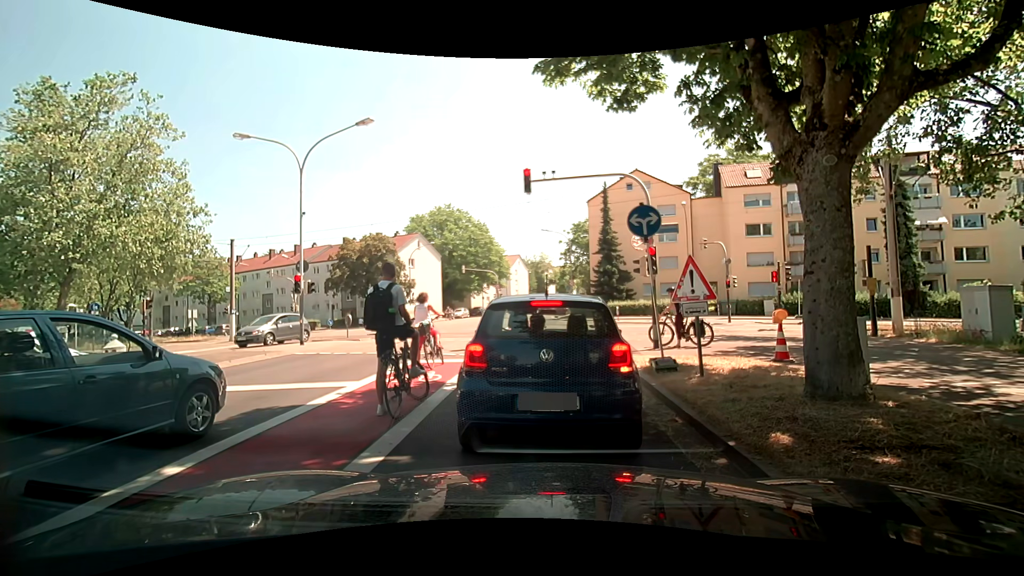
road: tertiary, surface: asphalt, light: Day
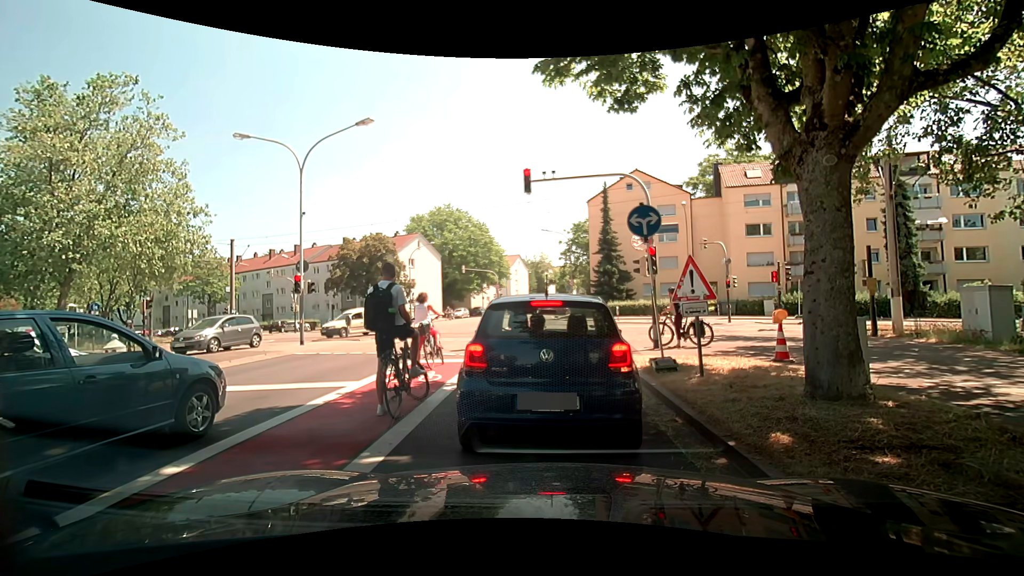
(0.0, 0.0) m; 0°
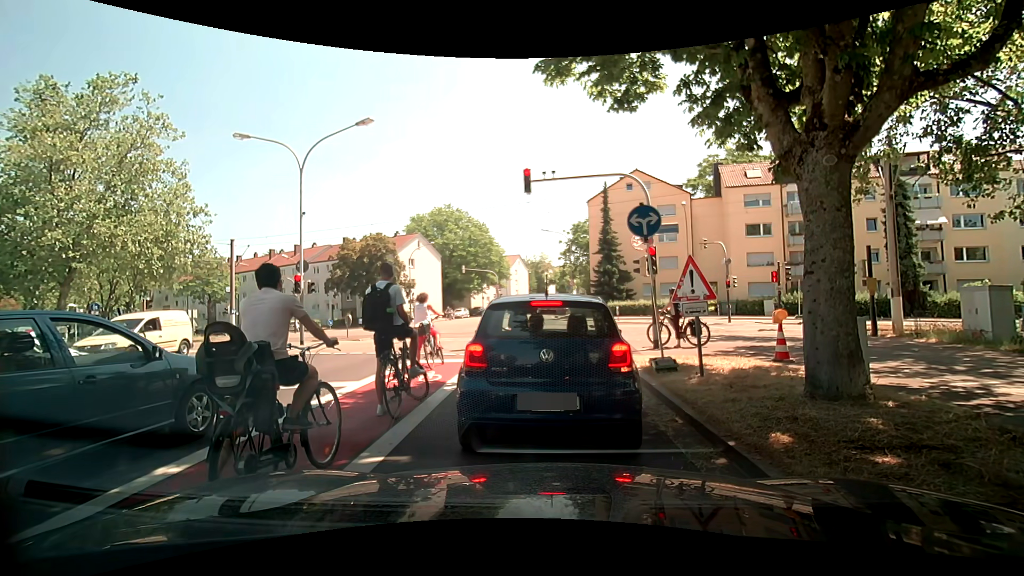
(0.0, 0.0) m; 0°
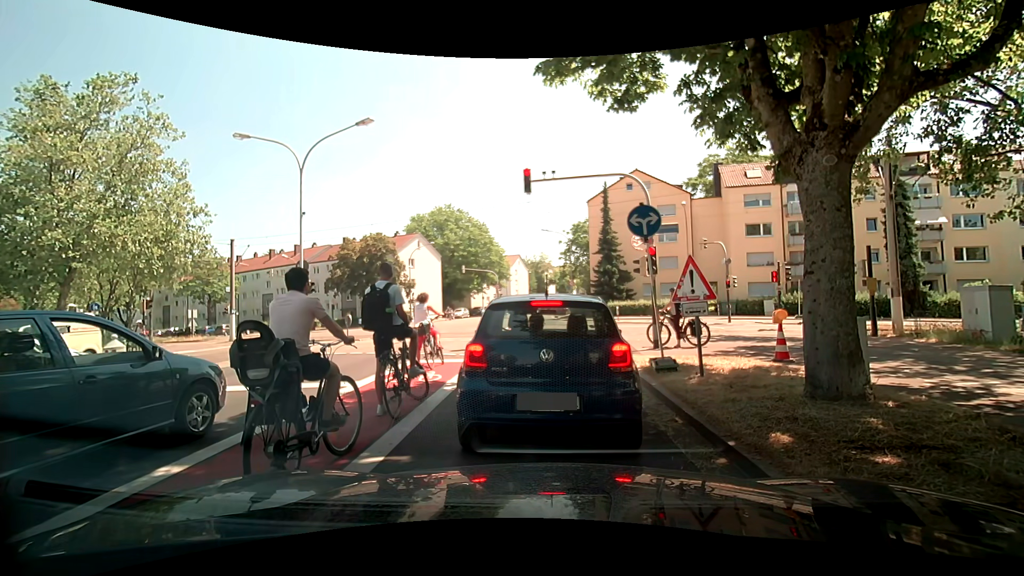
(0.0, 0.0) m; 0°
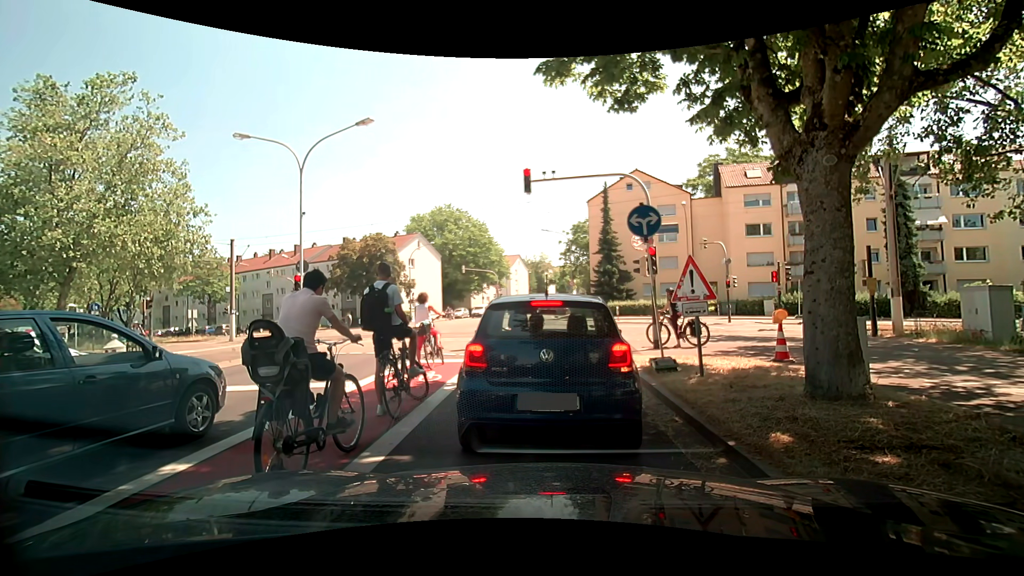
(0.0, 0.0) m; 0°
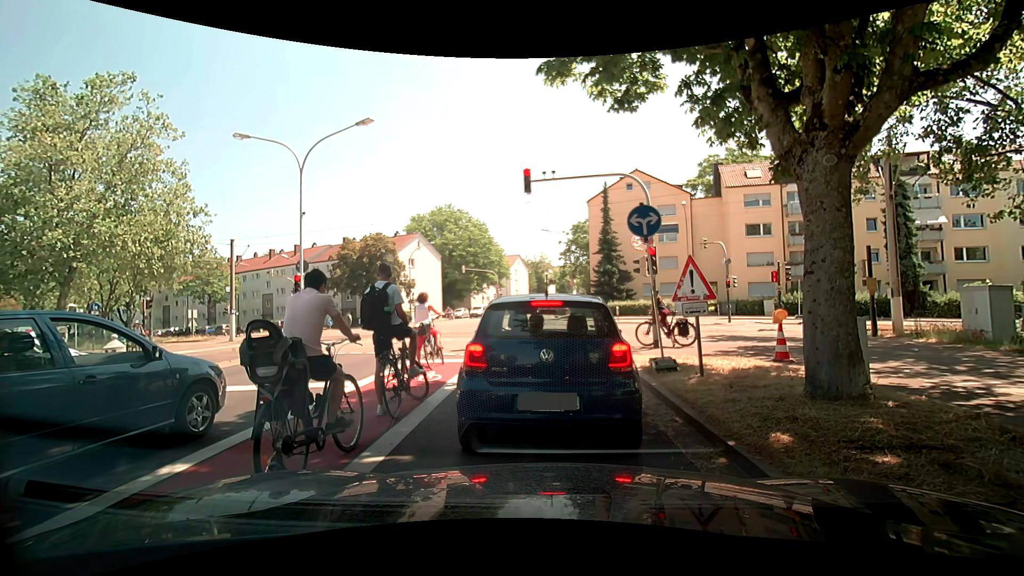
(0.0, 0.0) m; 0°
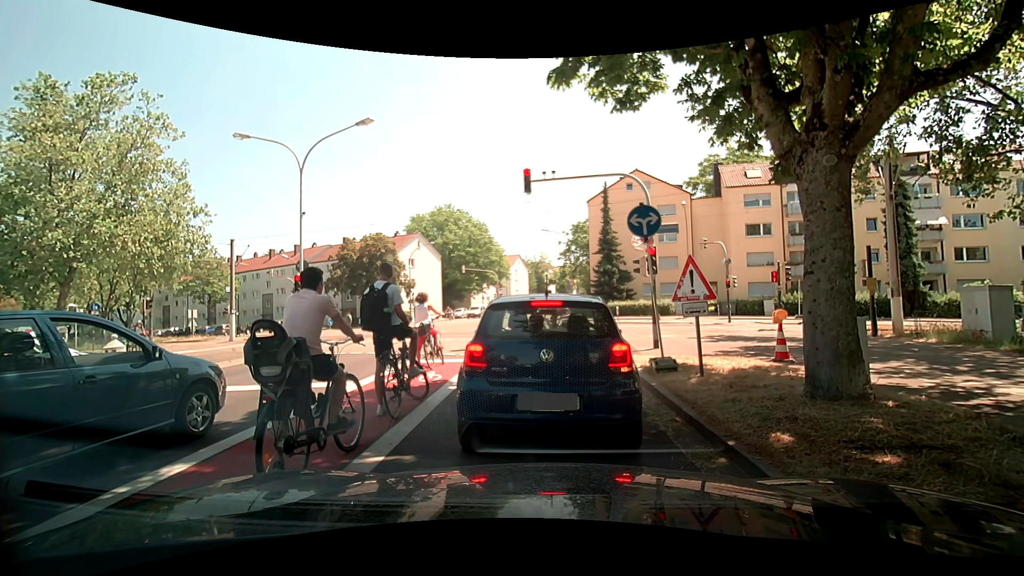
(0.0, 0.0) m; 0°
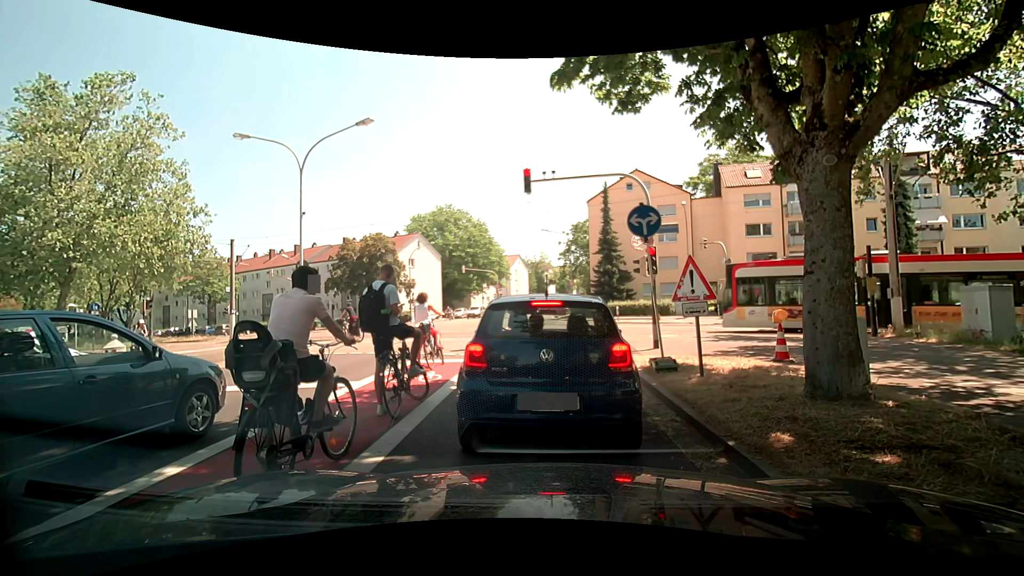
(0.0, 0.0) m; 0°
